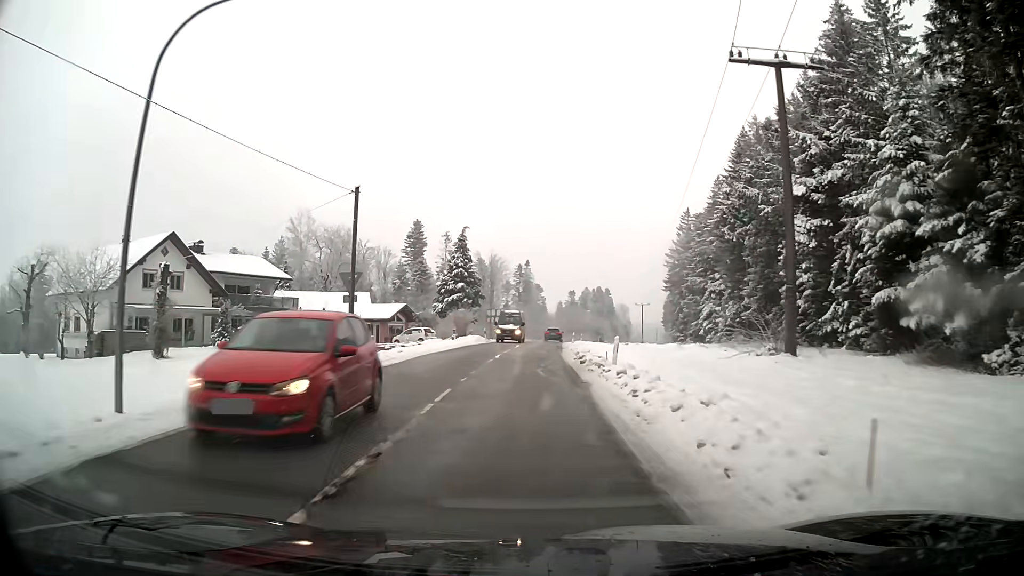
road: secondary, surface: asphalt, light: Day
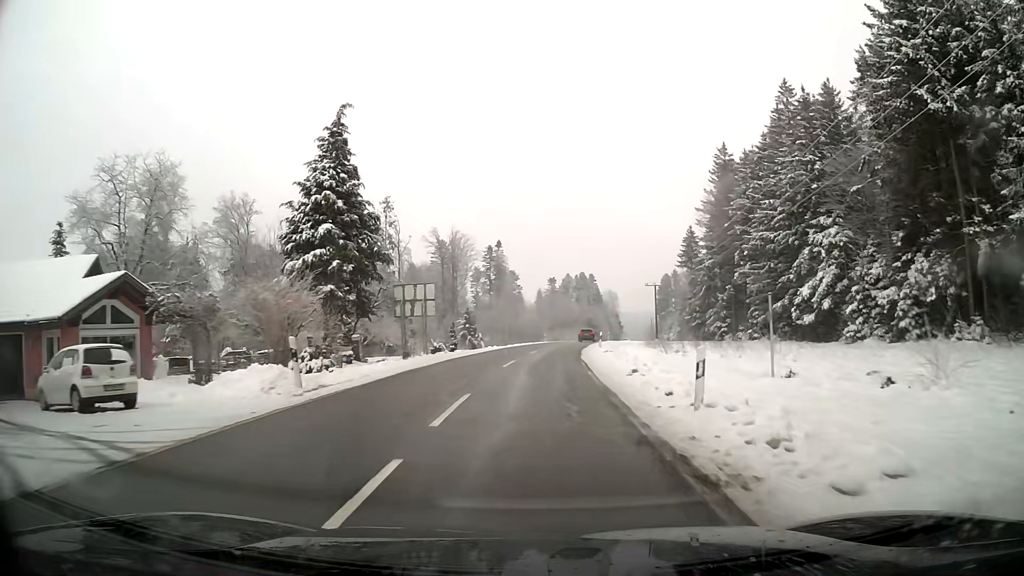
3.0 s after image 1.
(+0.3, +41.7) m; +2°
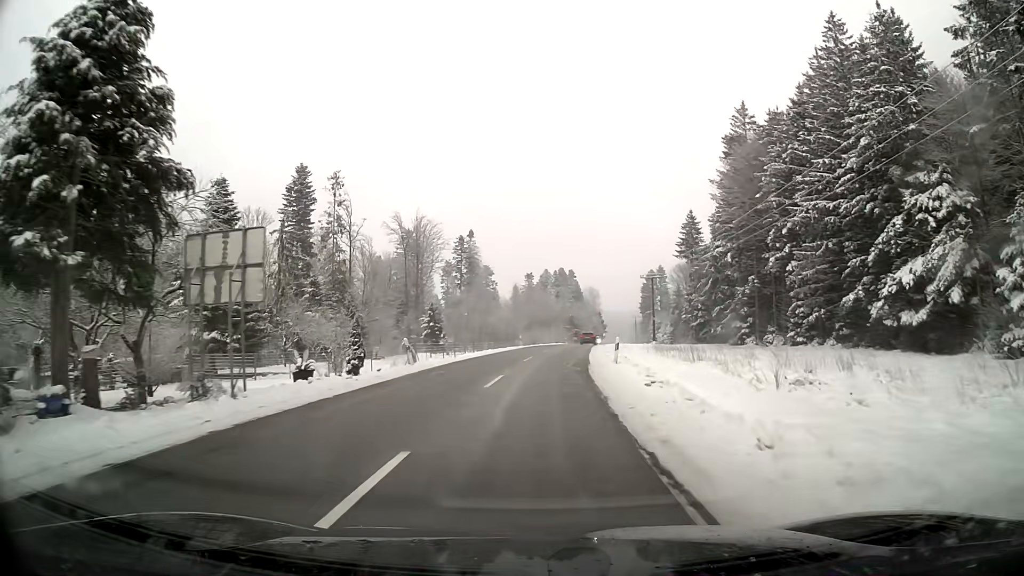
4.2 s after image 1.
(+0.3, +18.3) m; +2°
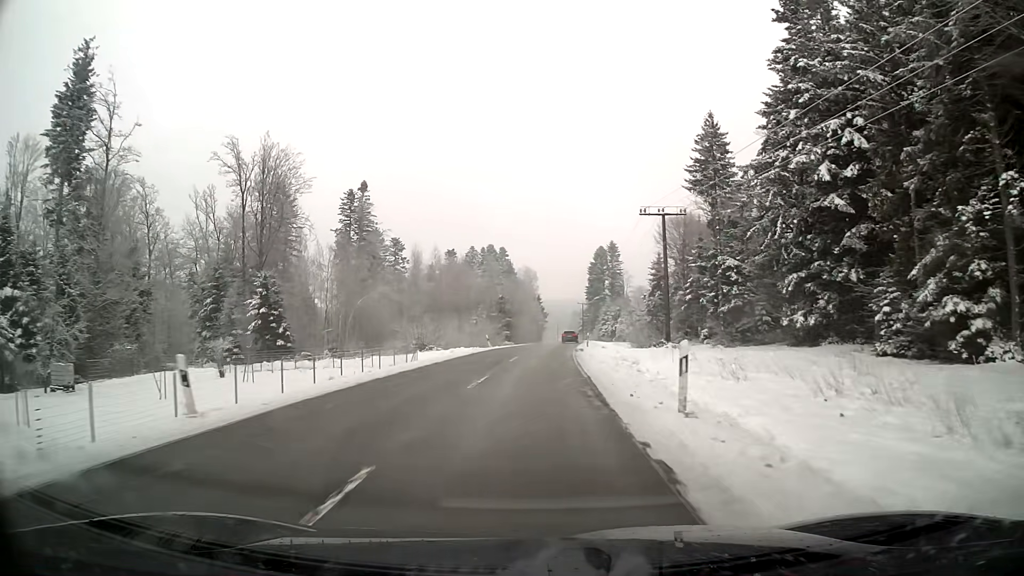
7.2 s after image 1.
(+2.8, +49.8) m; +5°
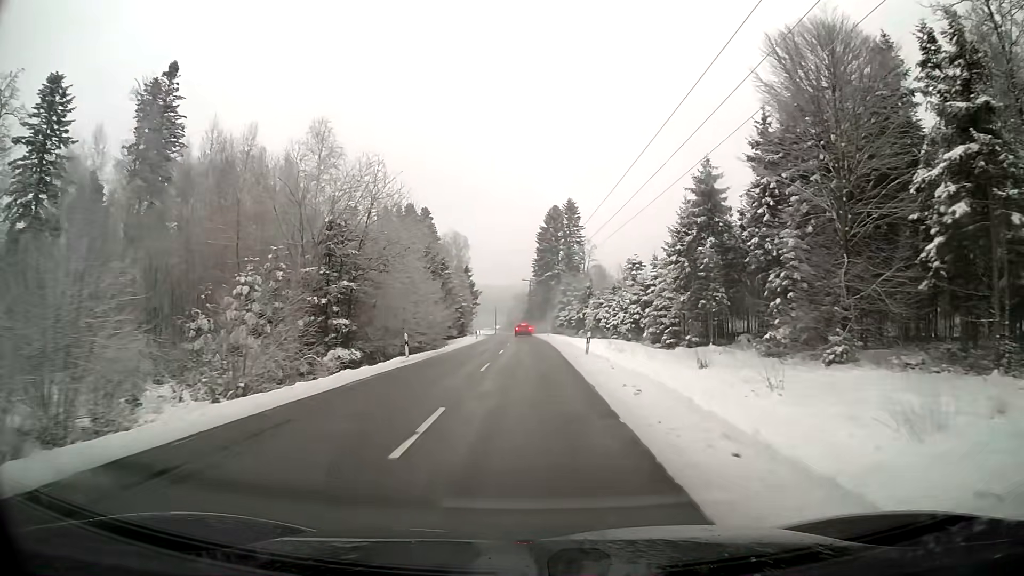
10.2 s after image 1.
(+2.5, +56.8) m; +5°
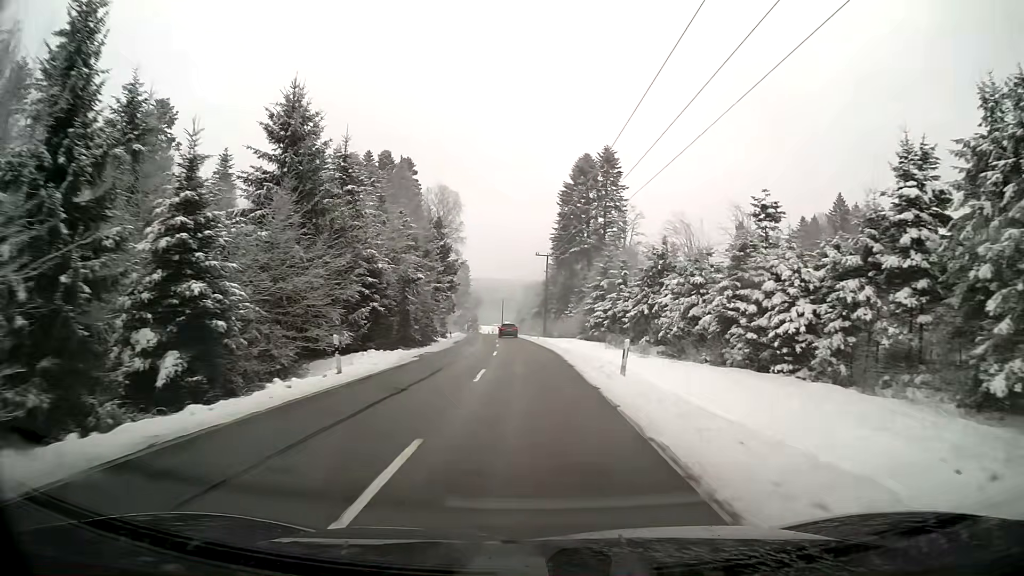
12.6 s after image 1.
(-0.4, +50.2) m; -1°
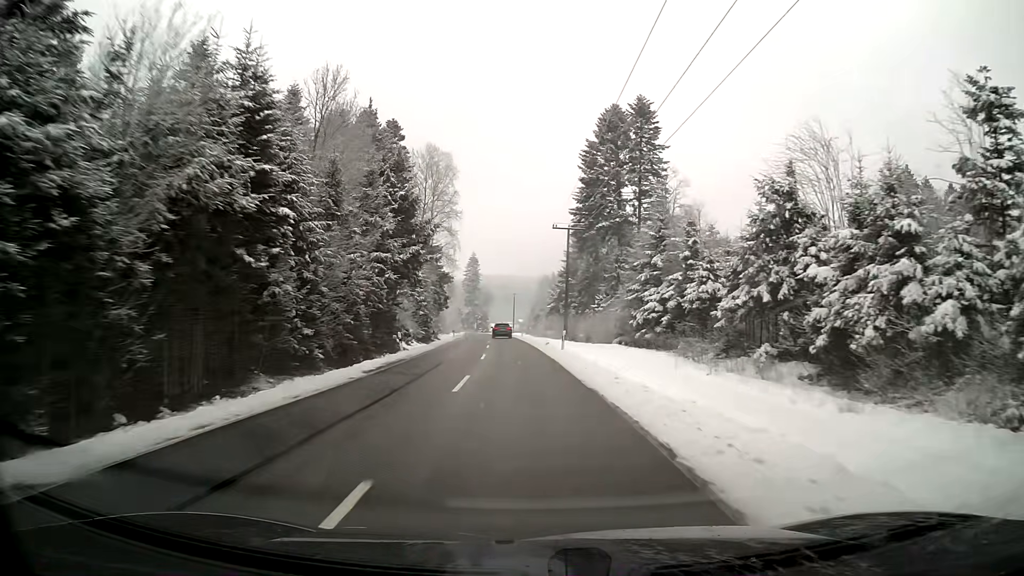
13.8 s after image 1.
(-0.3, +25.9) m; -2°
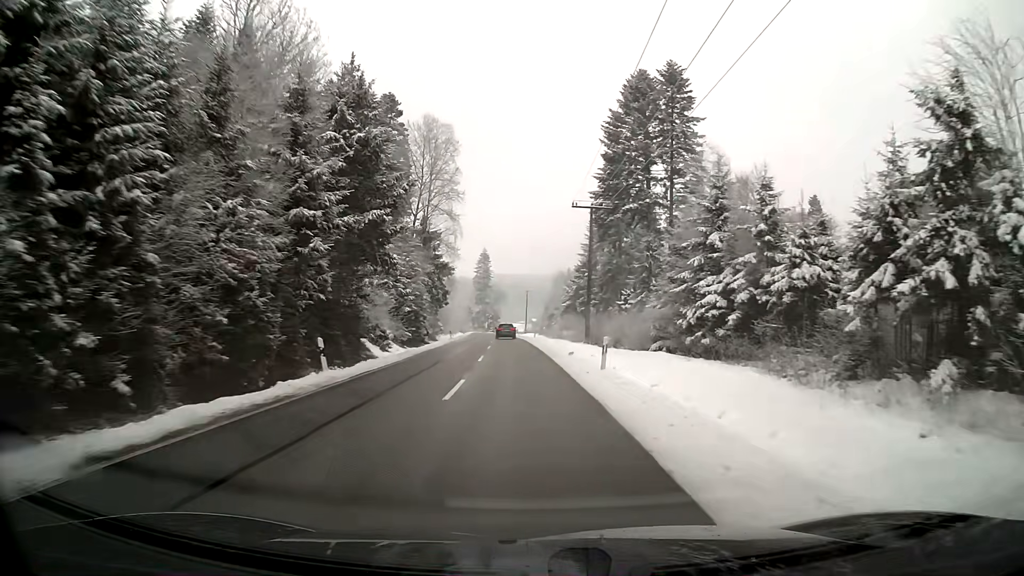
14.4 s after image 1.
(-0.1, +13.1) m; -1°
